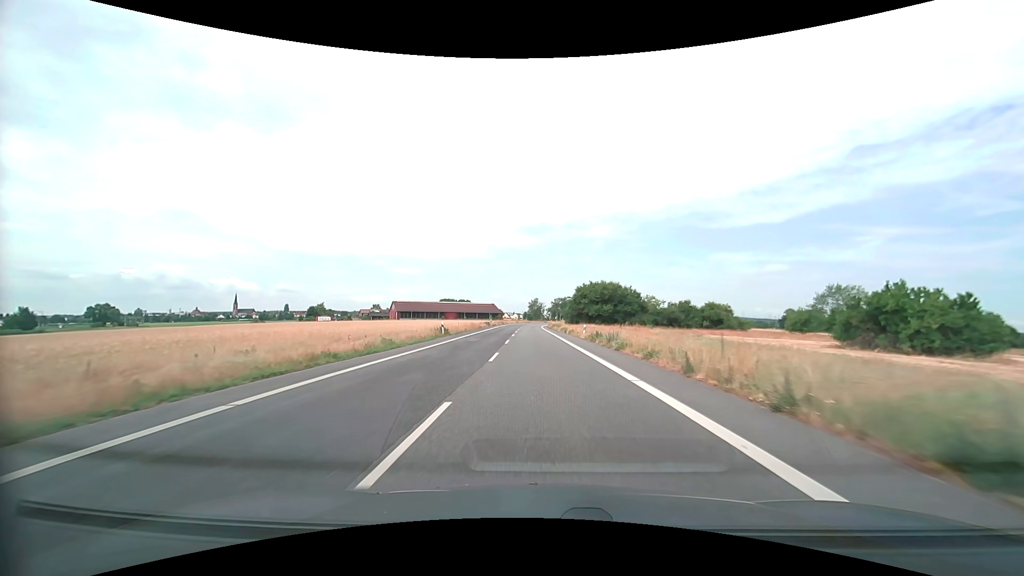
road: secondary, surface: asphalt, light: Day
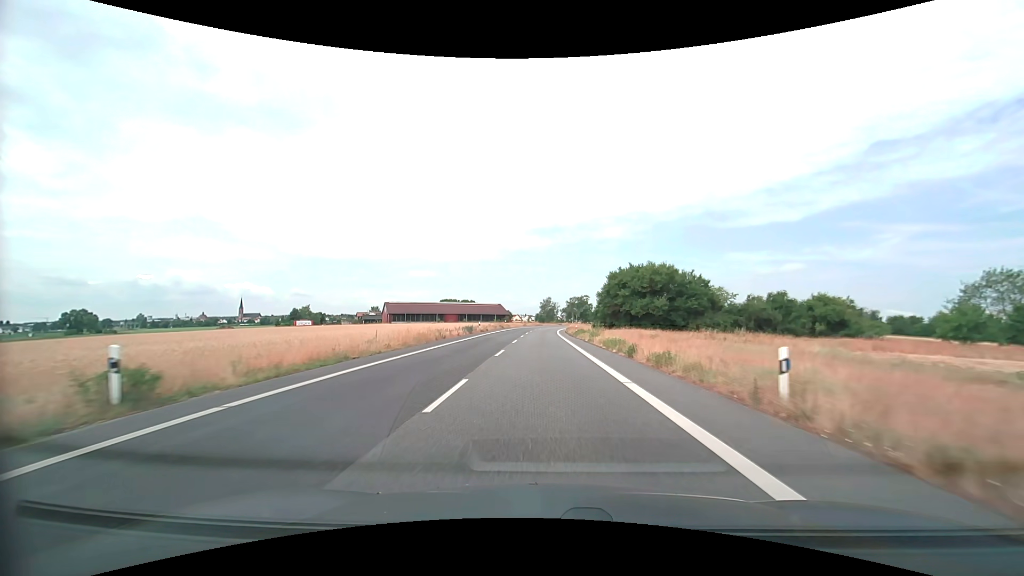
(-0.5, +32.4) m; -1°
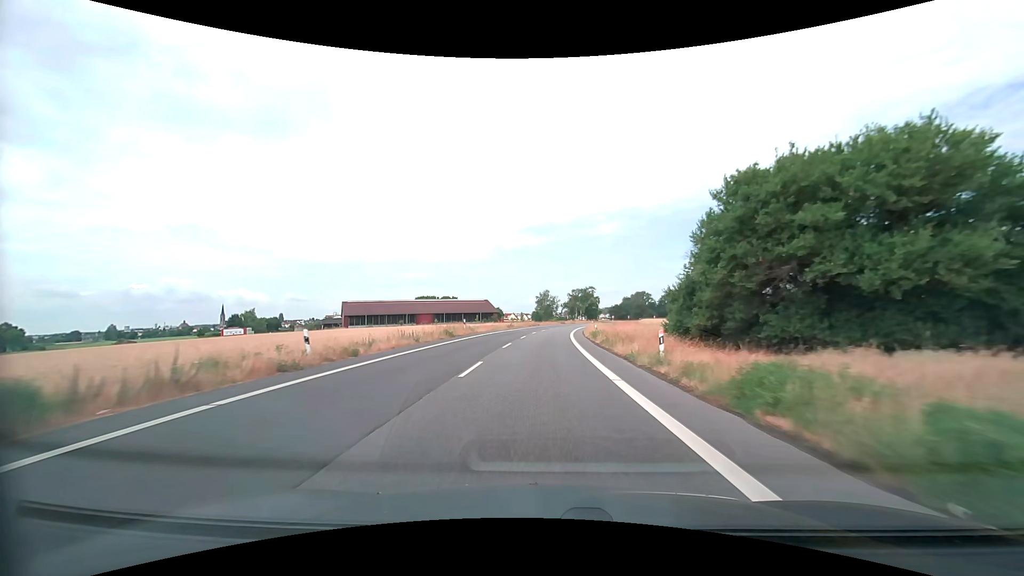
(0.0, +43.1) m; 0°
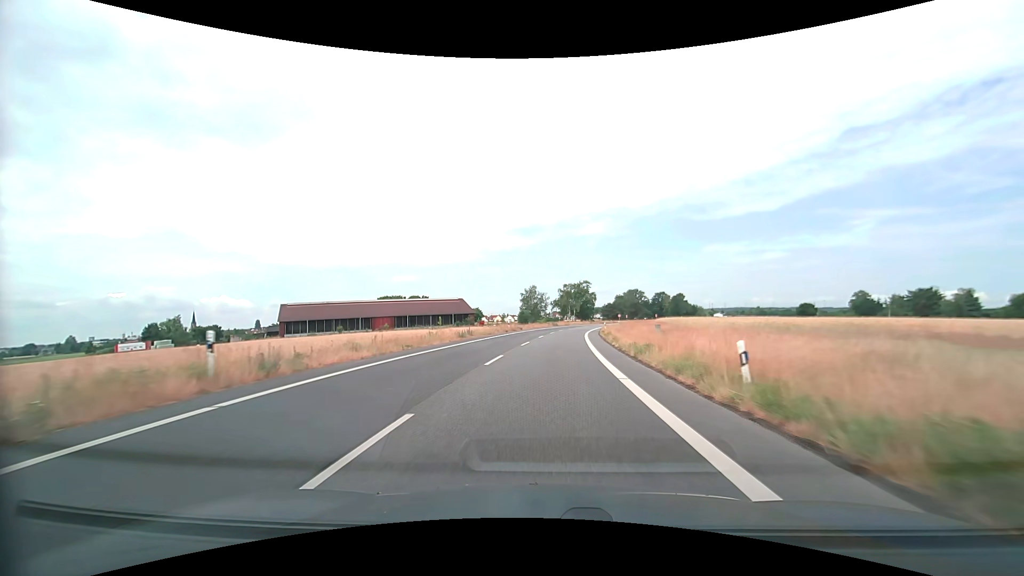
(+0.2, +32.3) m; +1°
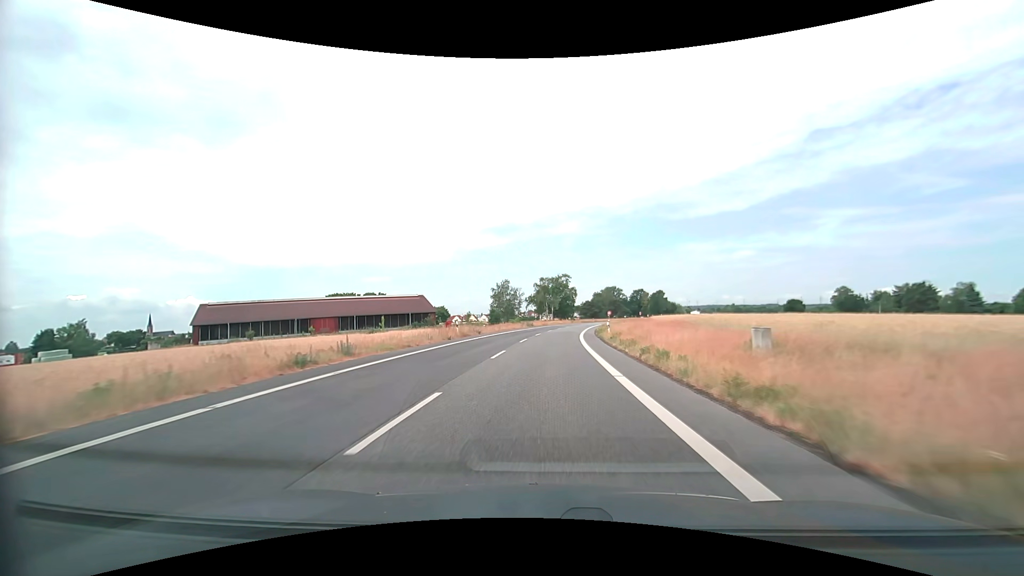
(+0.5, +21.4) m; +3°
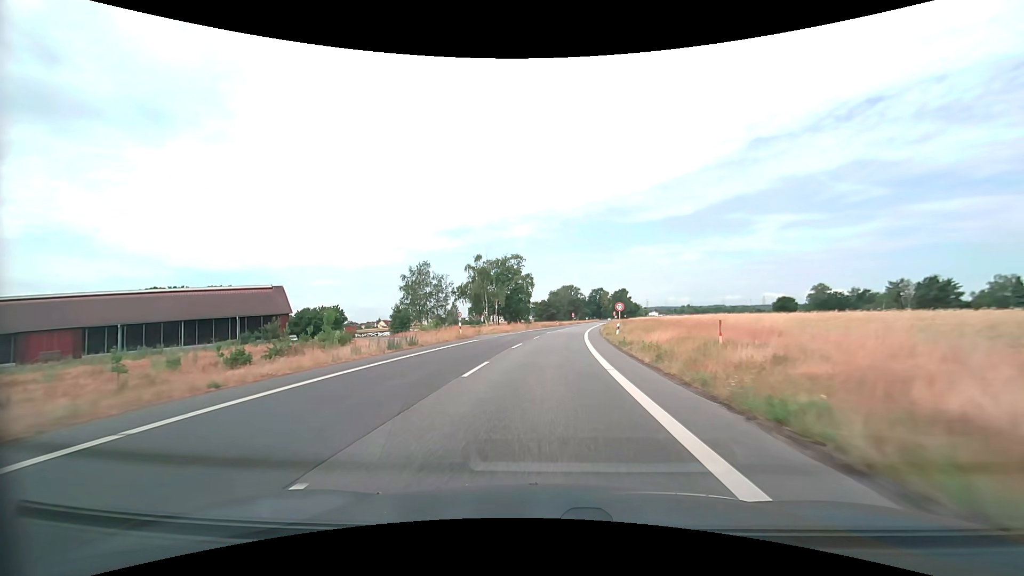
(+2.5, +51.9) m; +5°
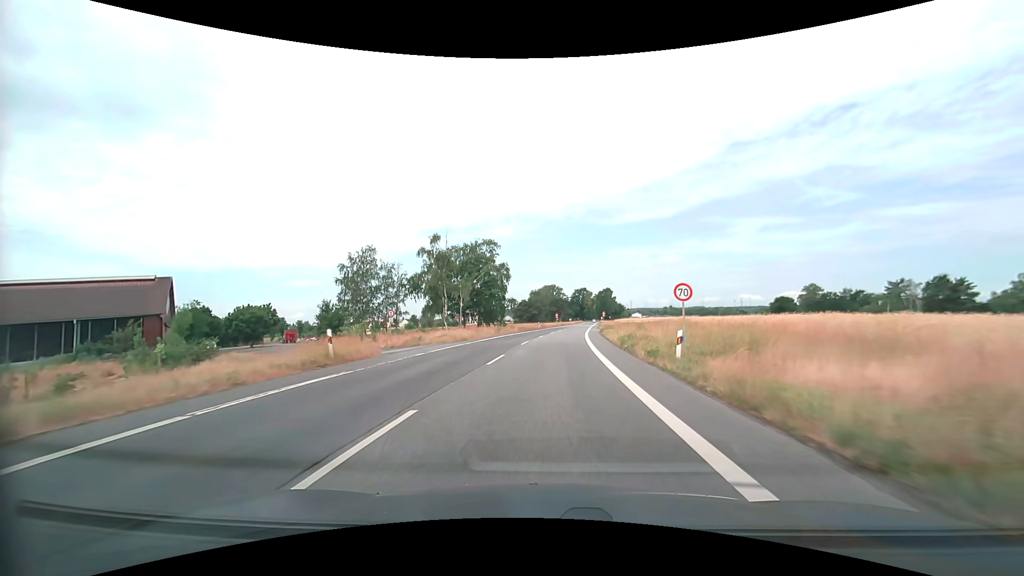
(+0.4, +20.2) m; +2°
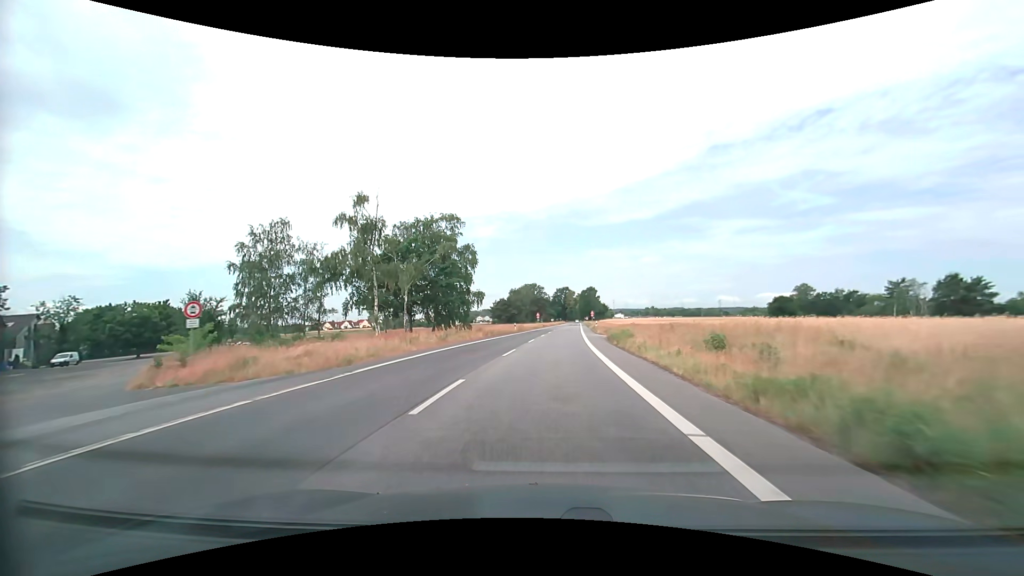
(+0.4, +19.8) m; +2°
(0, +10) (0, +20) (+1, +30) (+1, +40) (+2, +50) (+3, +60) (+3, +70) (+4, +80) (+5, +90) (+6, +100) m
